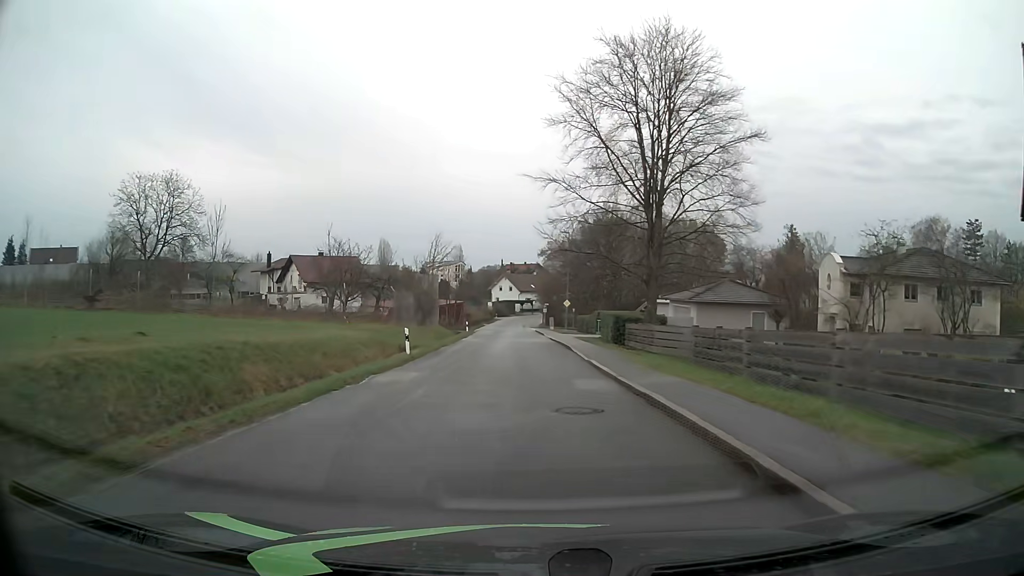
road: residential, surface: asphalt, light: Day
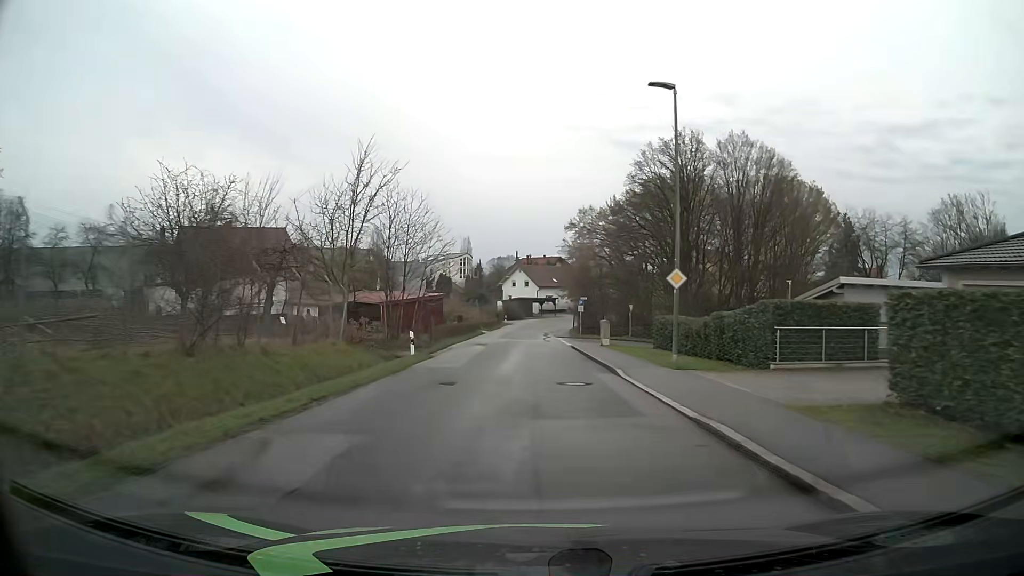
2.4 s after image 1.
(-1.0, +34.4) m; -2°
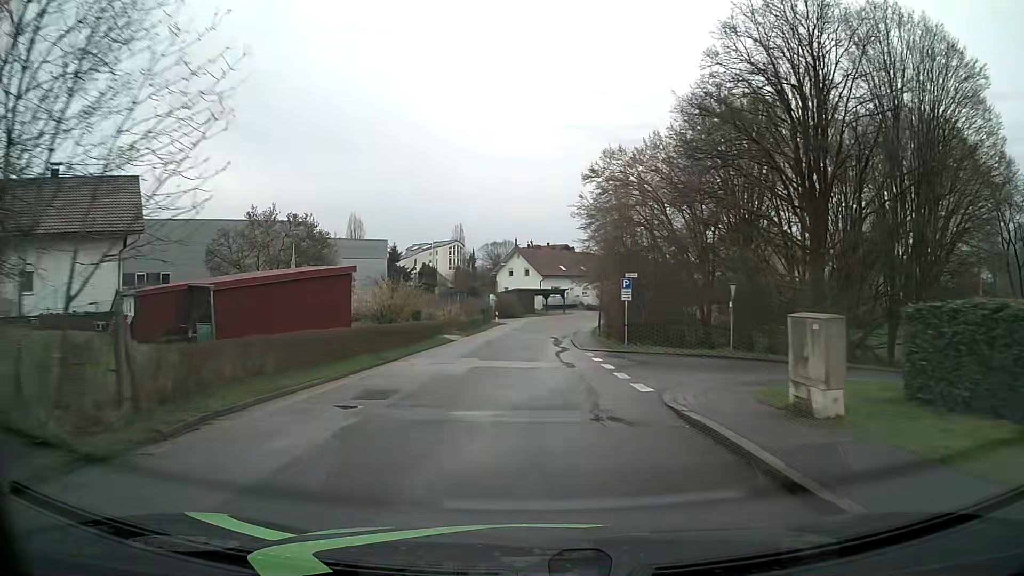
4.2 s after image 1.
(-0.1, +25.0) m; 0°
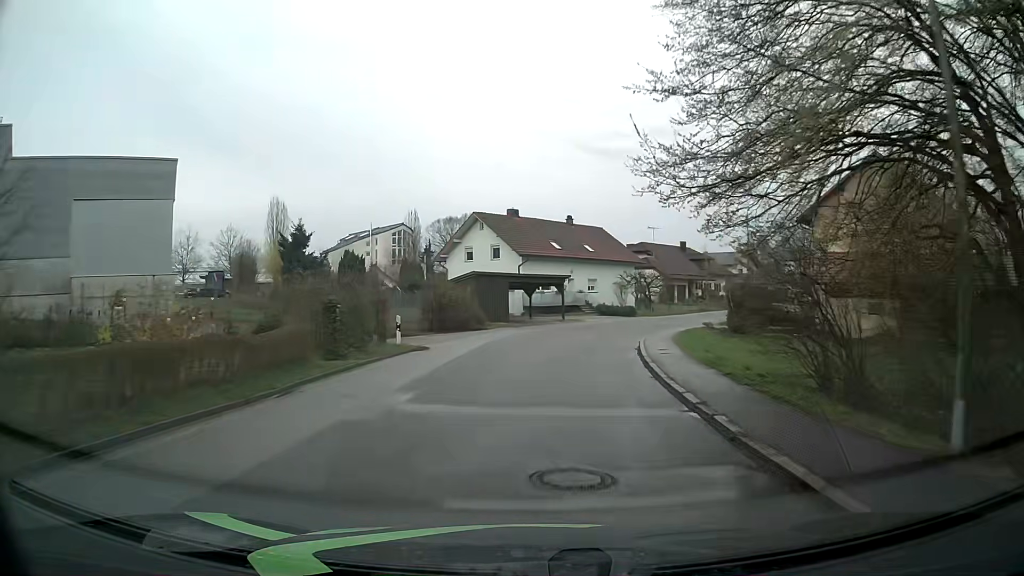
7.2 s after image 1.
(0.0, +38.3) m; +2°
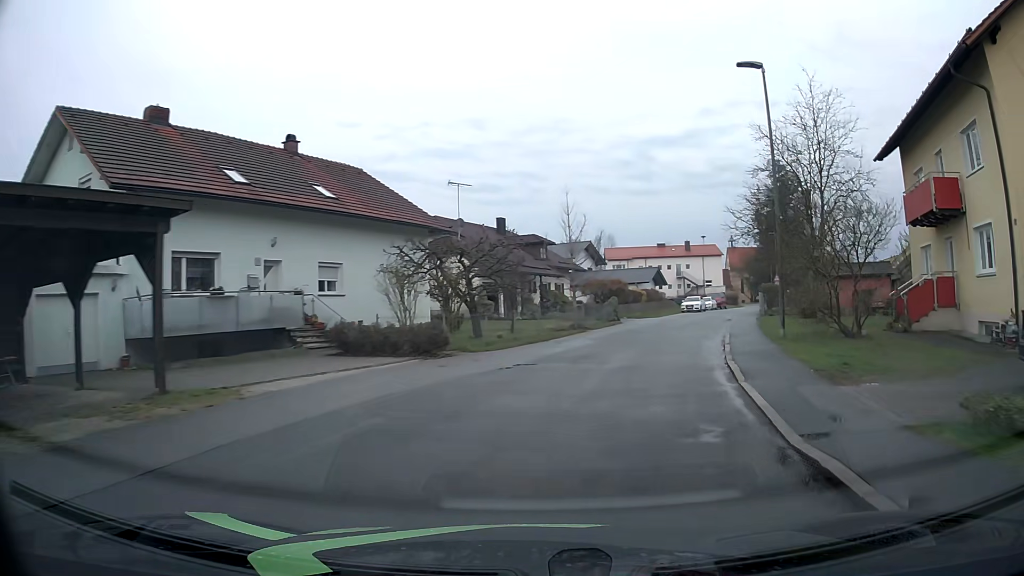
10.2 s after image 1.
(+4.1, +35.4) m; +19°
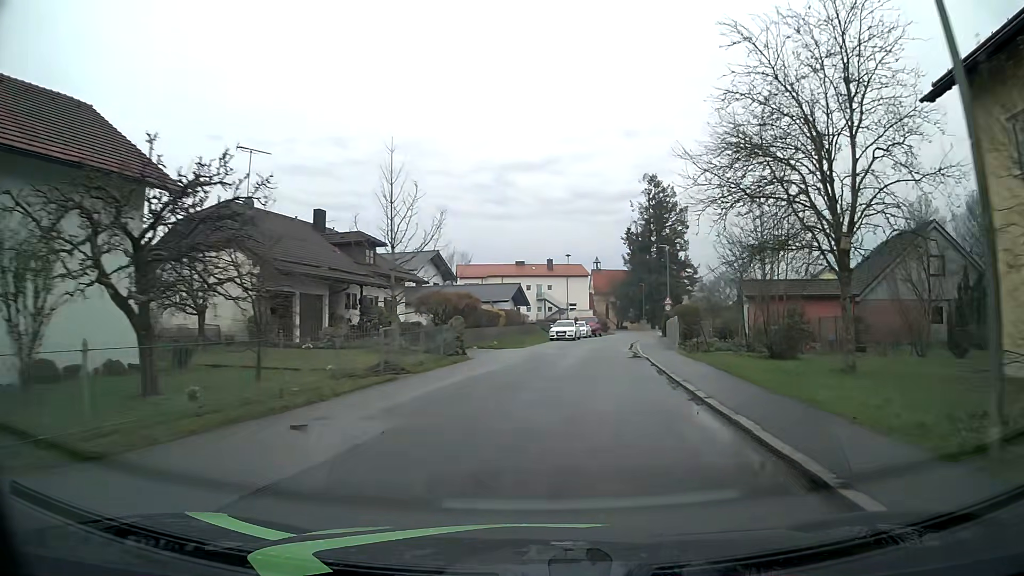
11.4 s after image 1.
(+1.5, +13.7) m; +12°
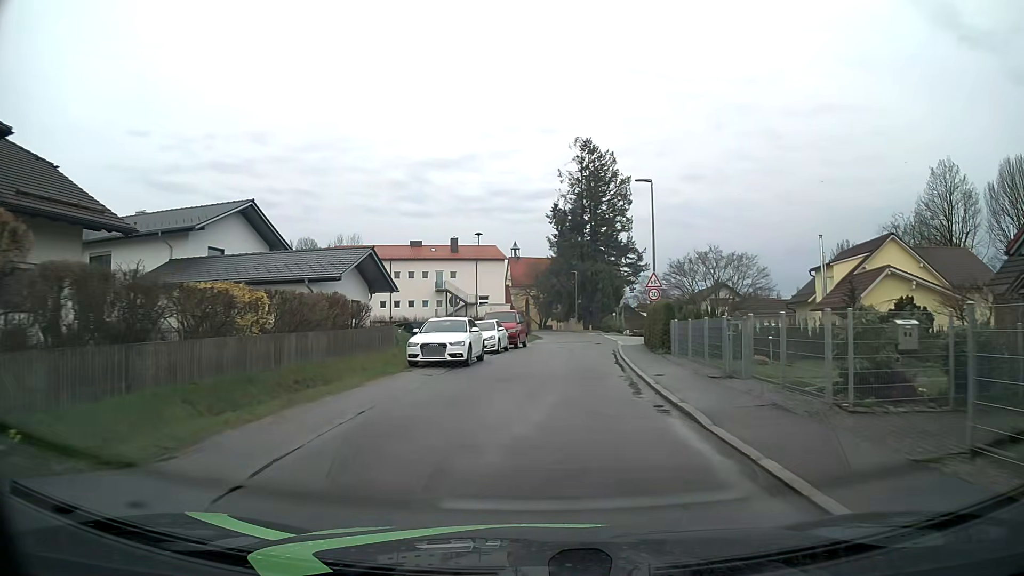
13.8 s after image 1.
(+2.0, +27.3) m; +7°
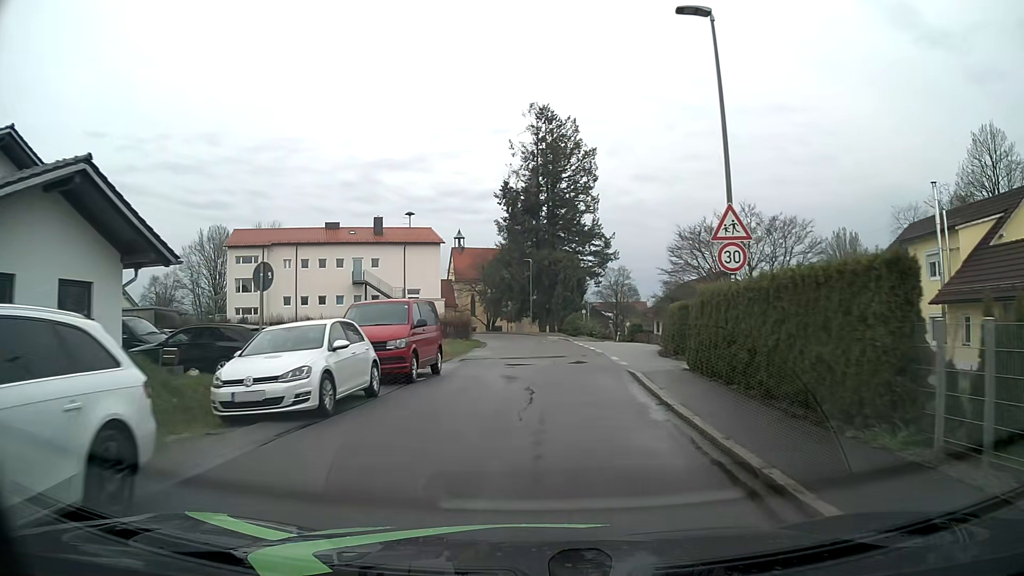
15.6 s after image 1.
(+0.7, +18.1) m; +4°
(0, +10) (0, +20) (+1, +30) (0, +40) (0, +50) (-1, +60) (-3, +70) (-6, +79) (-10, +89) (-14, +97) m
